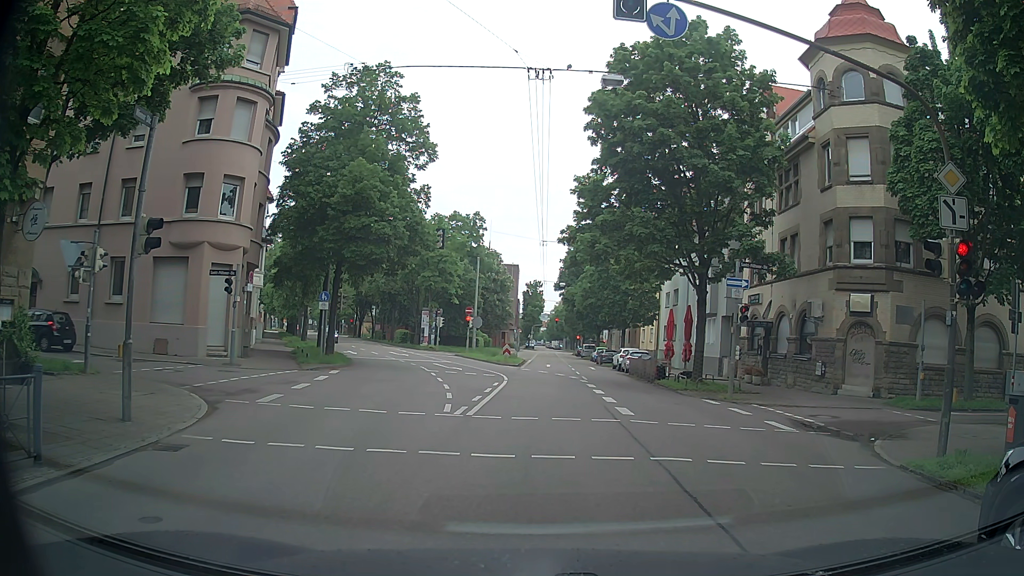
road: secondary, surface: asphalt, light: Day
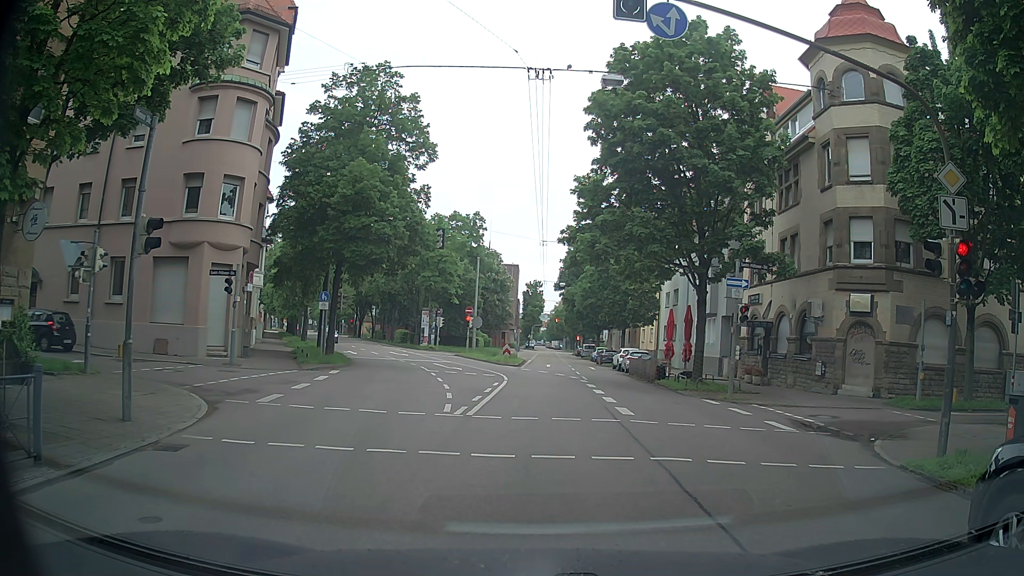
(0.0, 0.0) m; 0°
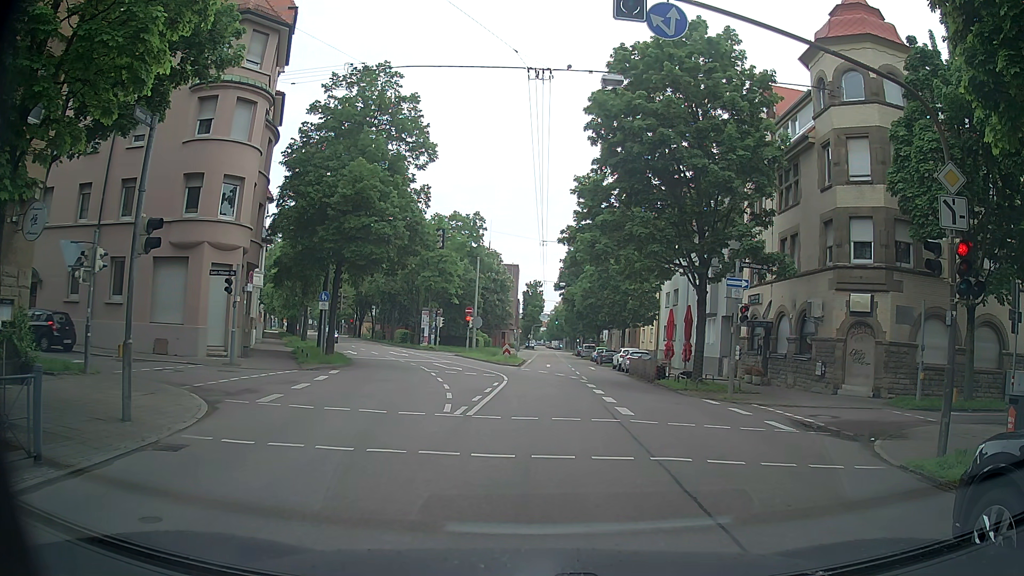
(0.0, 0.0) m; 0°
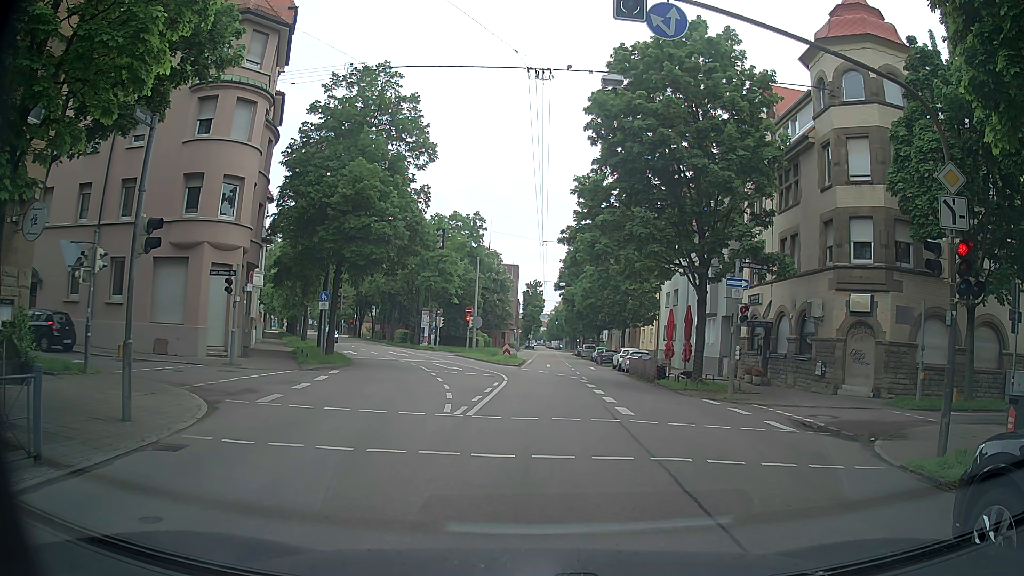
(0.0, 0.0) m; 0°
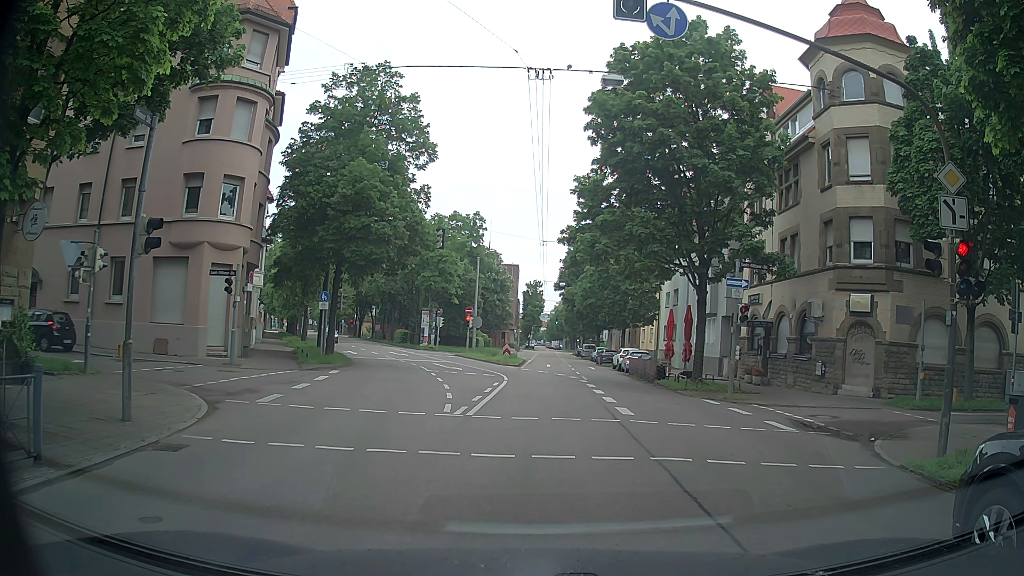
(0.0, 0.0) m; 0°
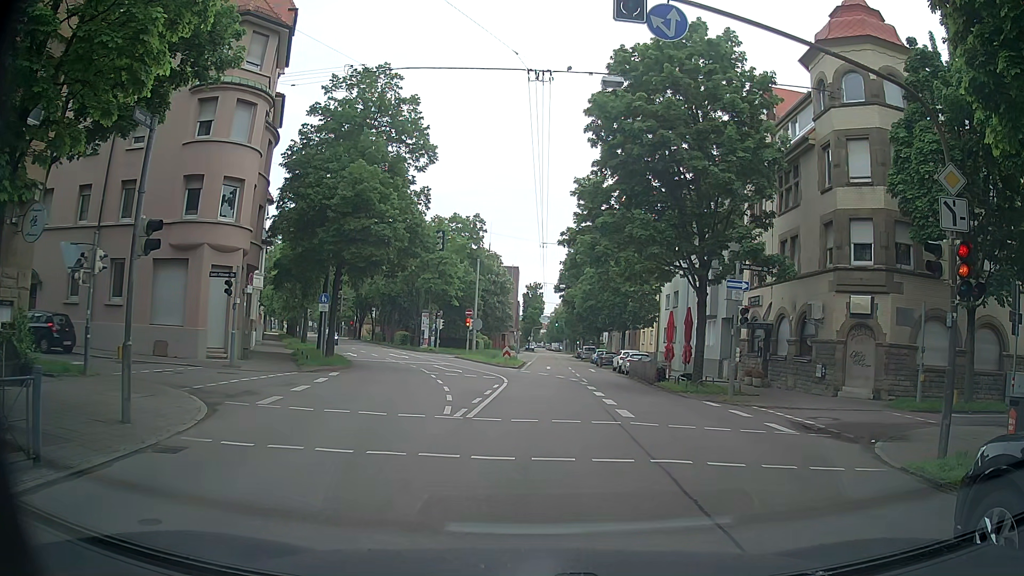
(0.0, 0.0) m; 0°
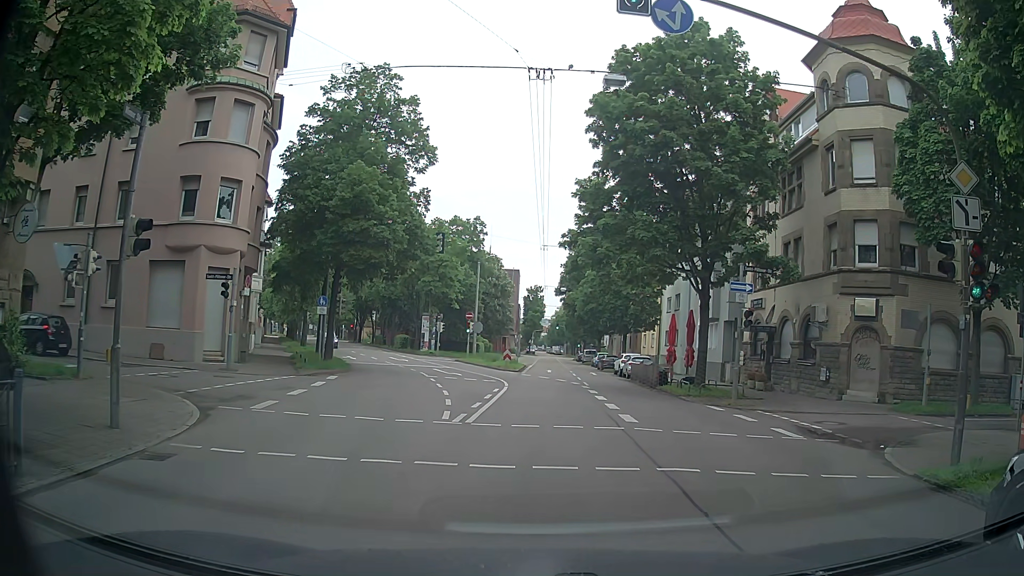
(0.0, +0.4) m; 0°
